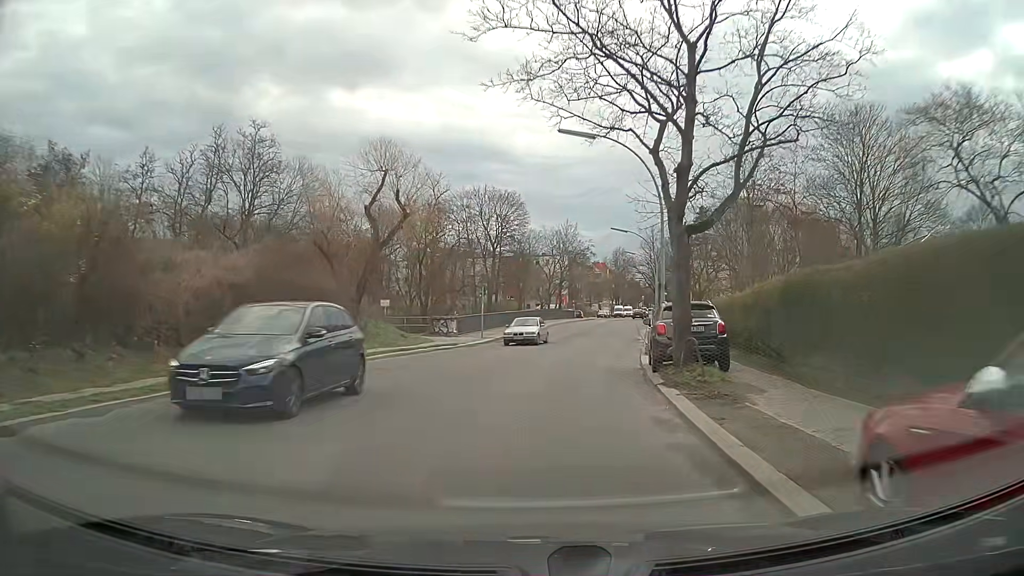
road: tertiary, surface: asphalt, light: Day
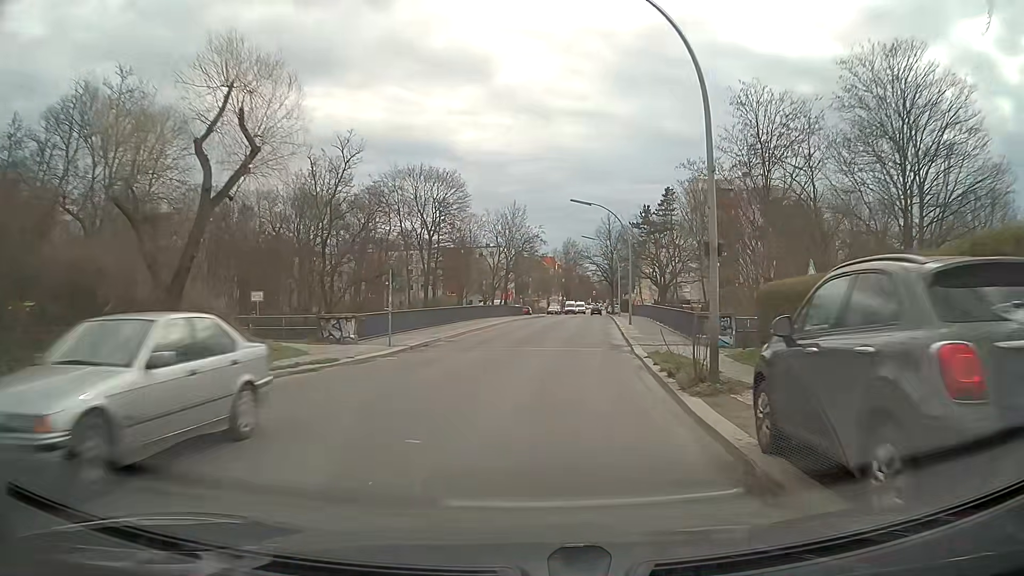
(+0.5, +12.1) m; +5°
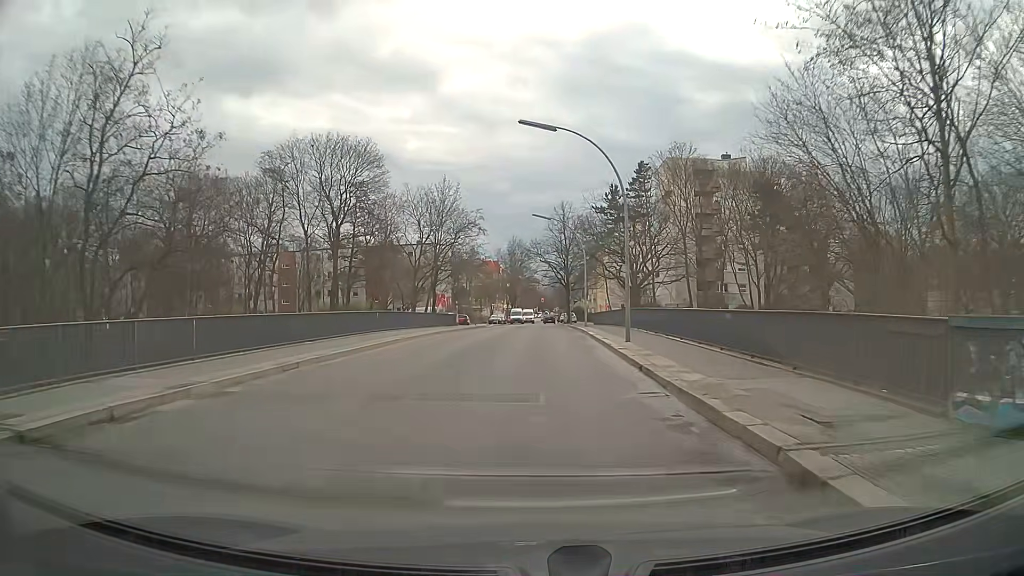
(+0.7, +18.9) m; +4°
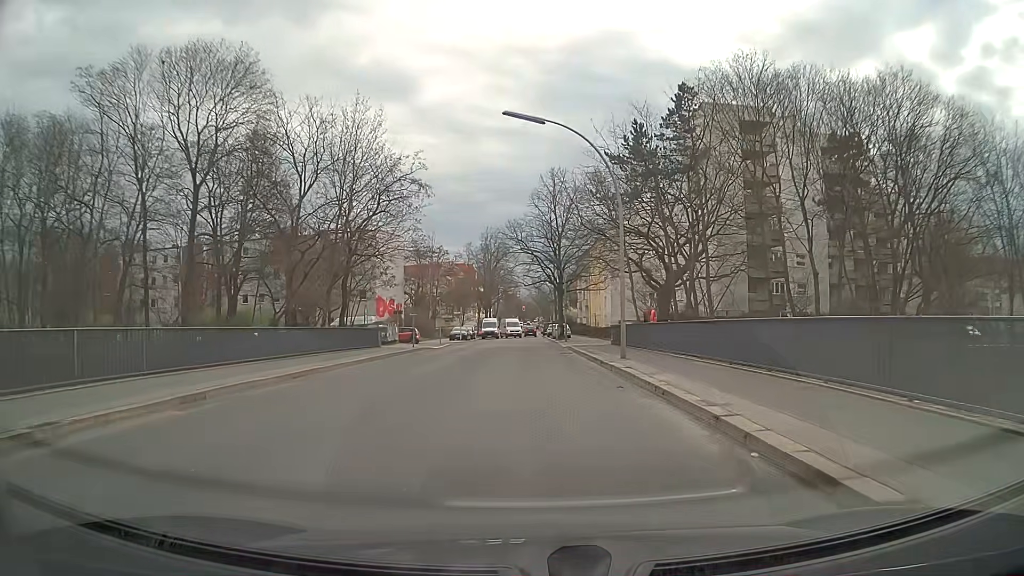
(+0.4, +26.3) m; +1°
